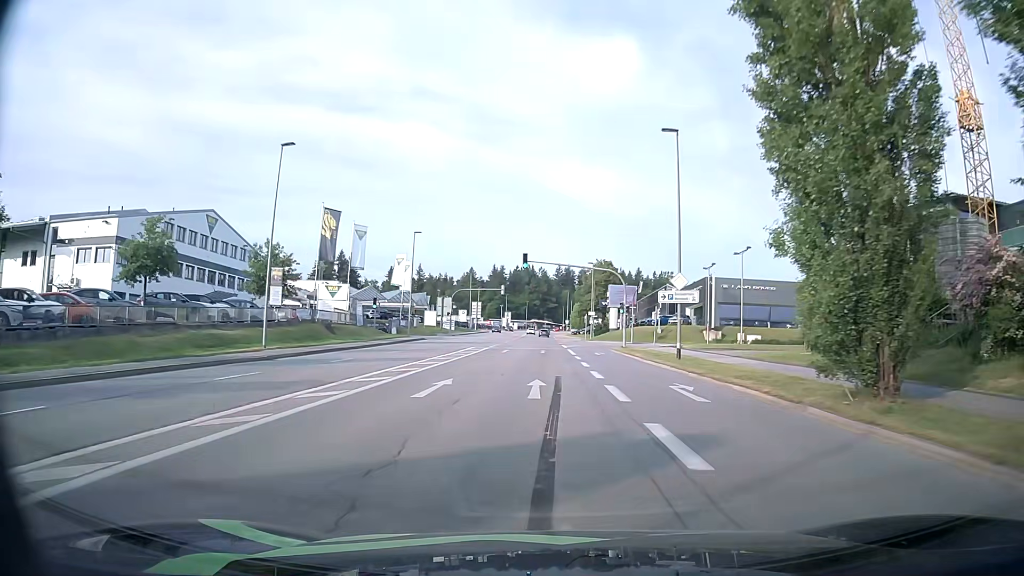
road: tertiary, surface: asphalt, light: Day
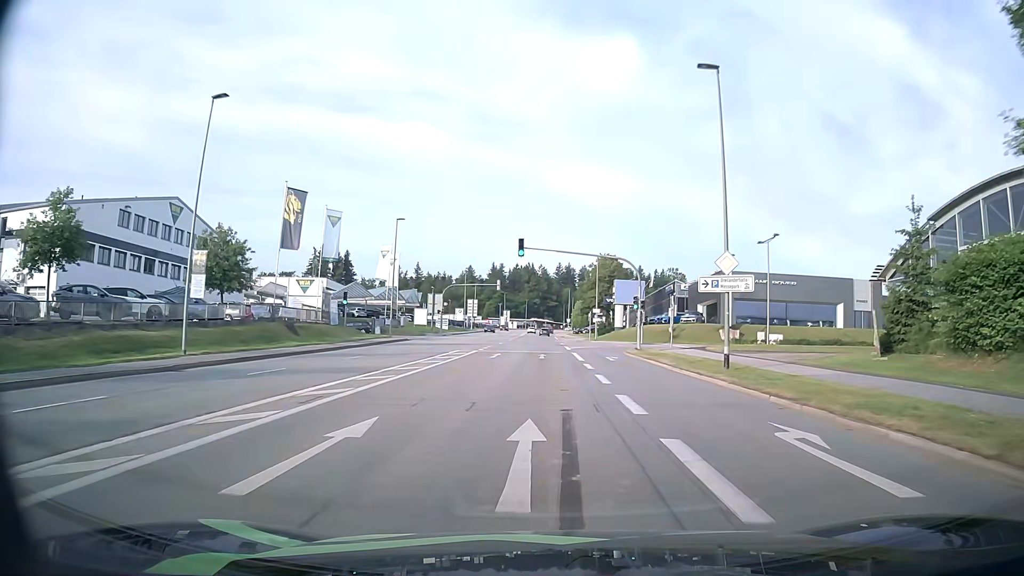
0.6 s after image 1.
(0.0, +8.0) m; 0°
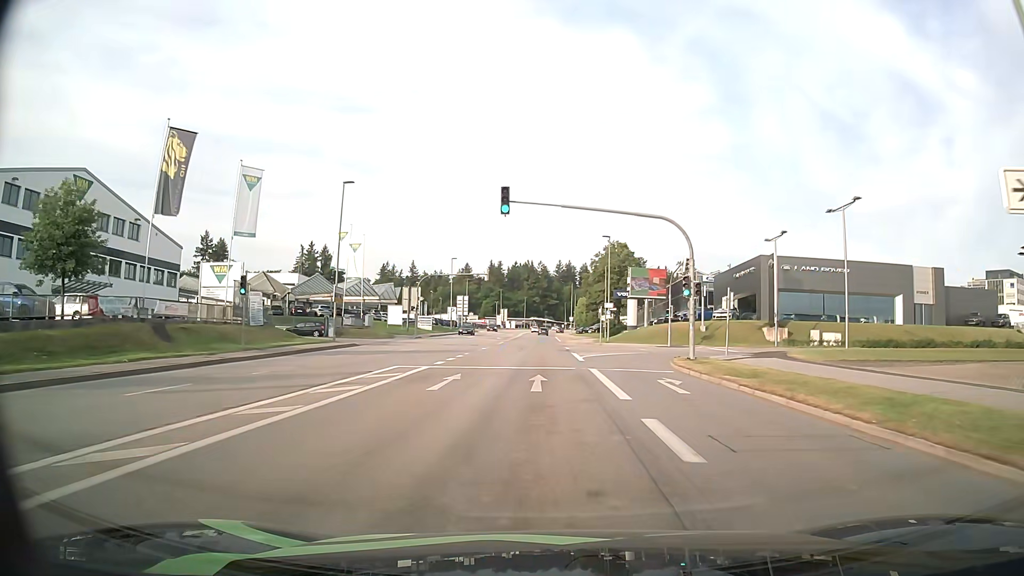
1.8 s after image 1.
(0.0, +15.9) m; 0°
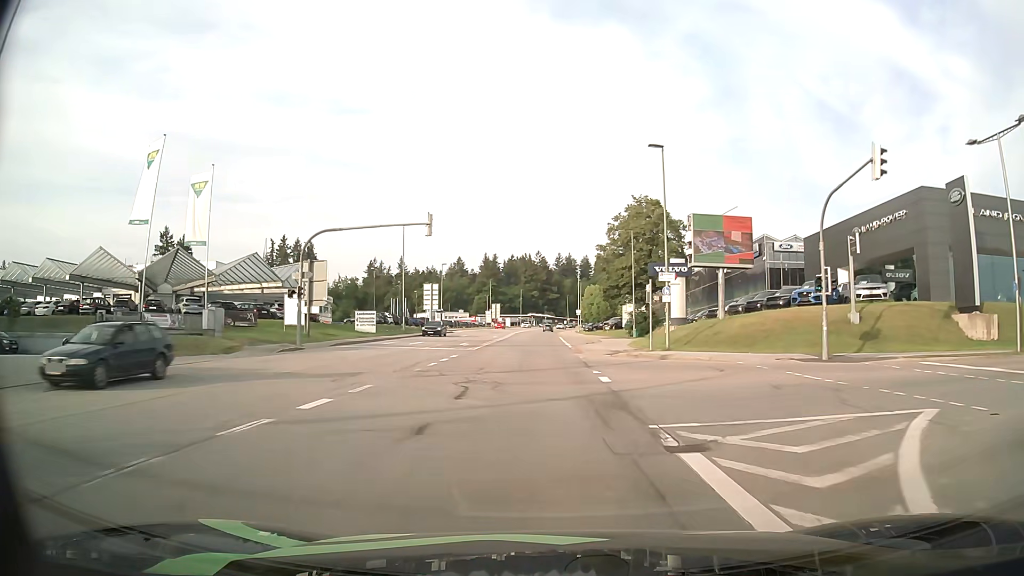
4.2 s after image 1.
(-0.1, +31.5) m; 0°
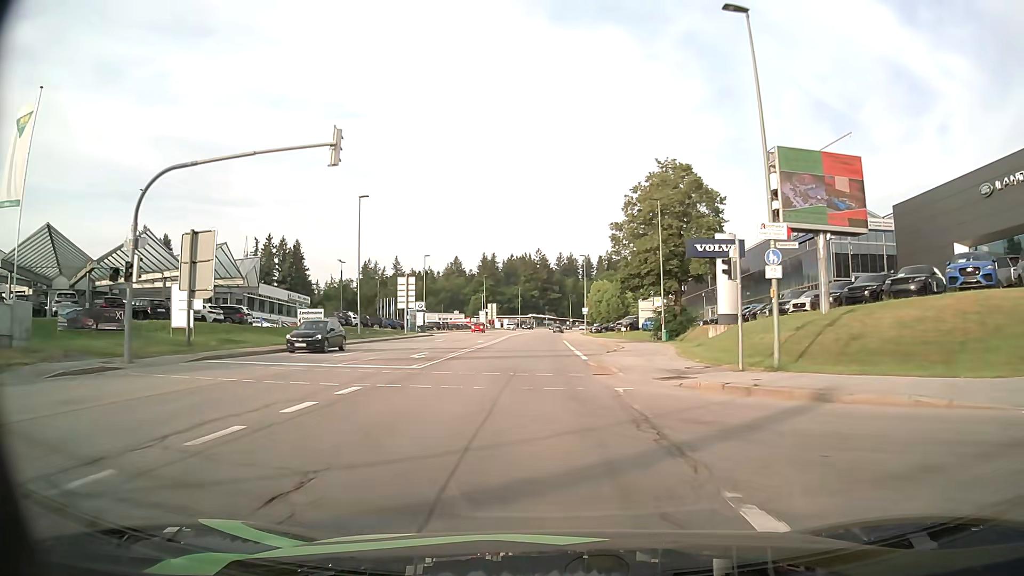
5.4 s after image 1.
(-0.1, +15.6) m; 0°
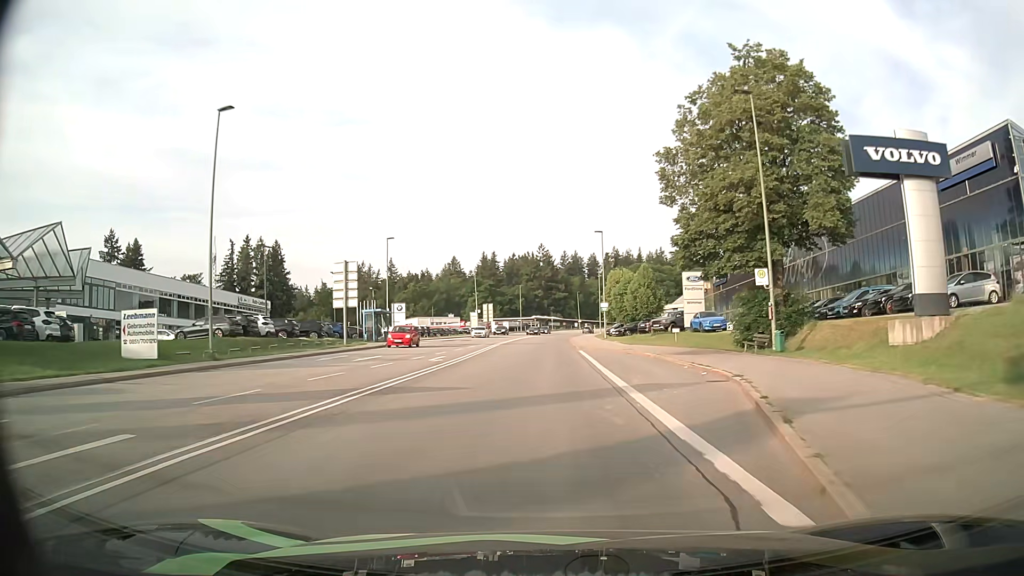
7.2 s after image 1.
(-0.1, +23.1) m; 0°
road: secondary
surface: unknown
(0, +10) (0, +20) (0, +30) (0, +40) (0, +50) (0, +60) (0, +70) (0, +80) (+1, +90) (+1, +100) m
